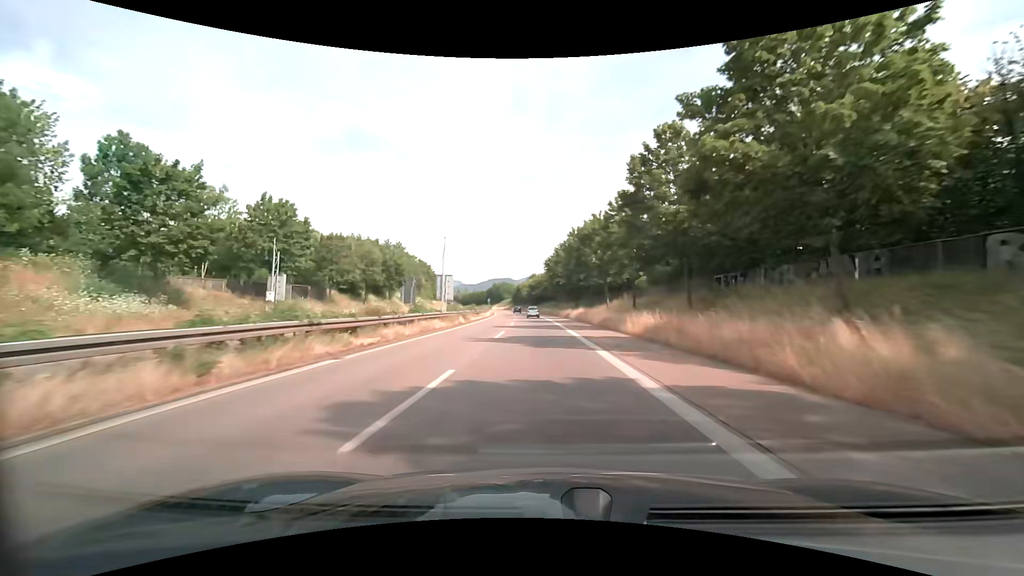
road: trunk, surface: asphalt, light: Day
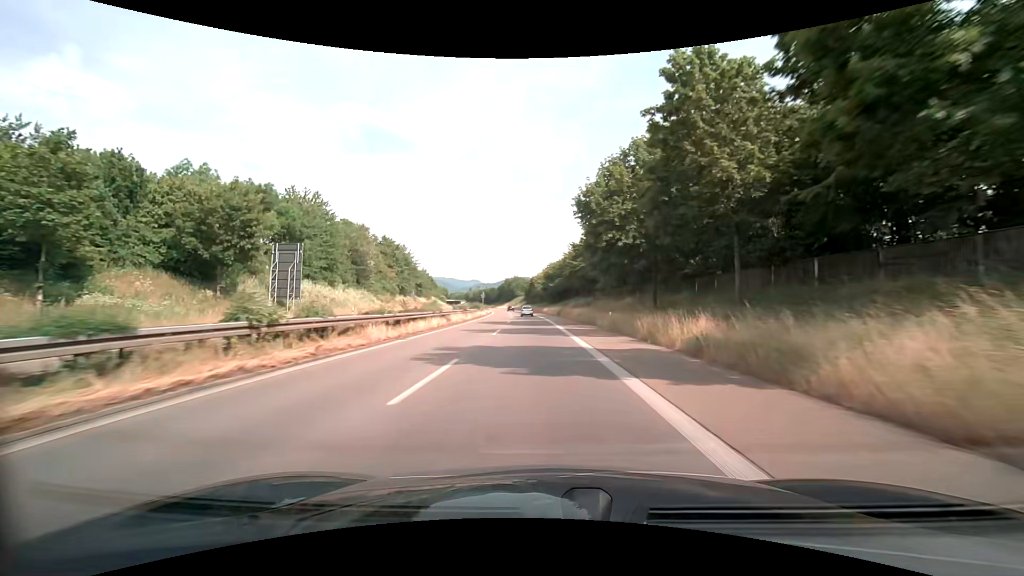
(-0.7, +49.5) m; -2°
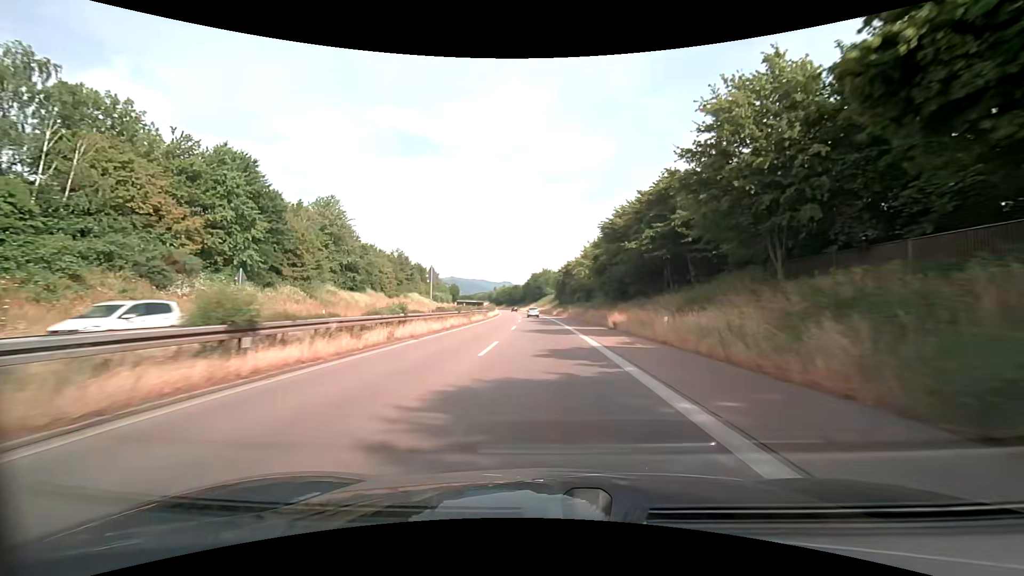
(-2.2, +61.8) m; -4°
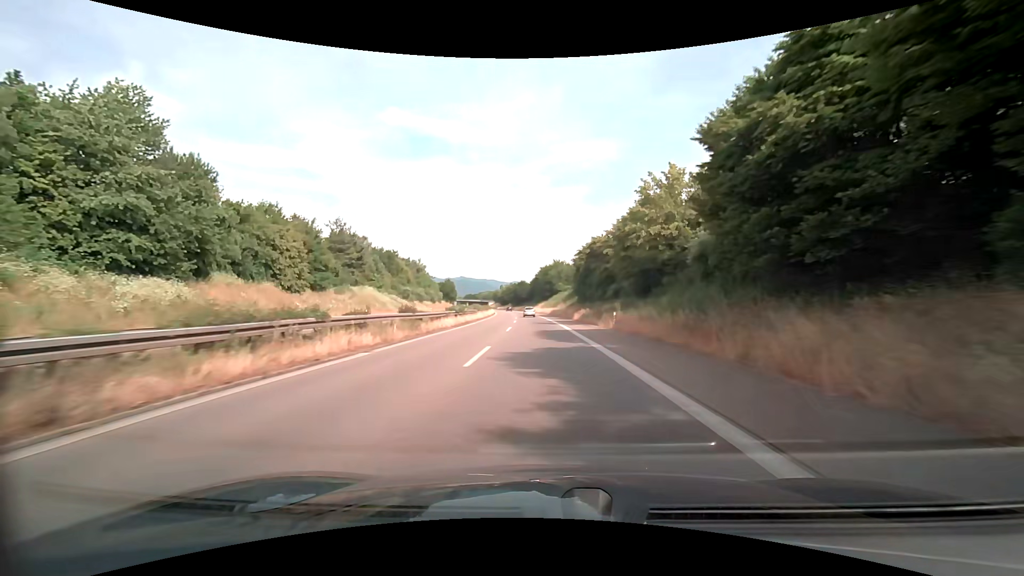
(-0.4, +37.2) m; -1°
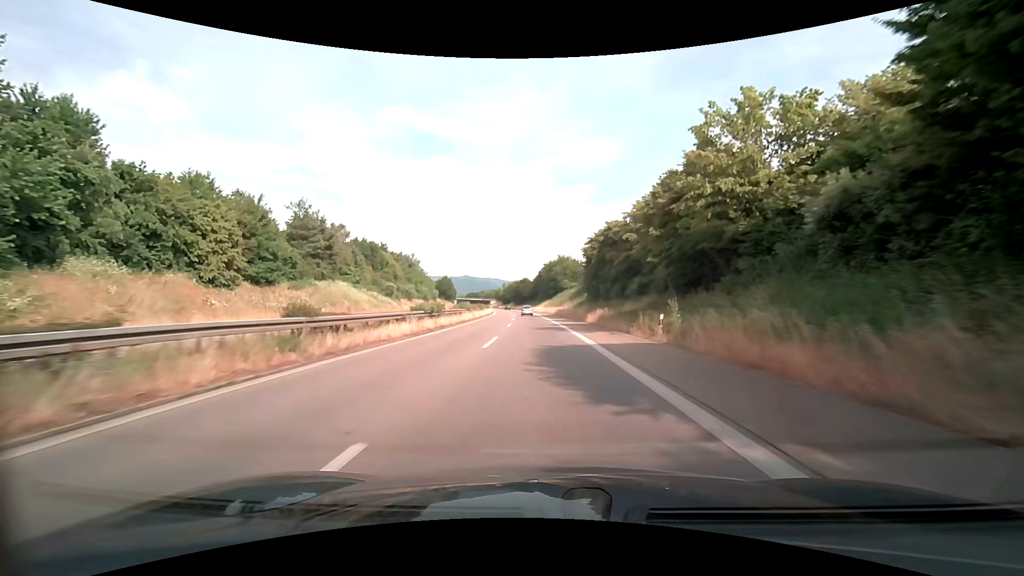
(-0.1, +12.4) m; -1°
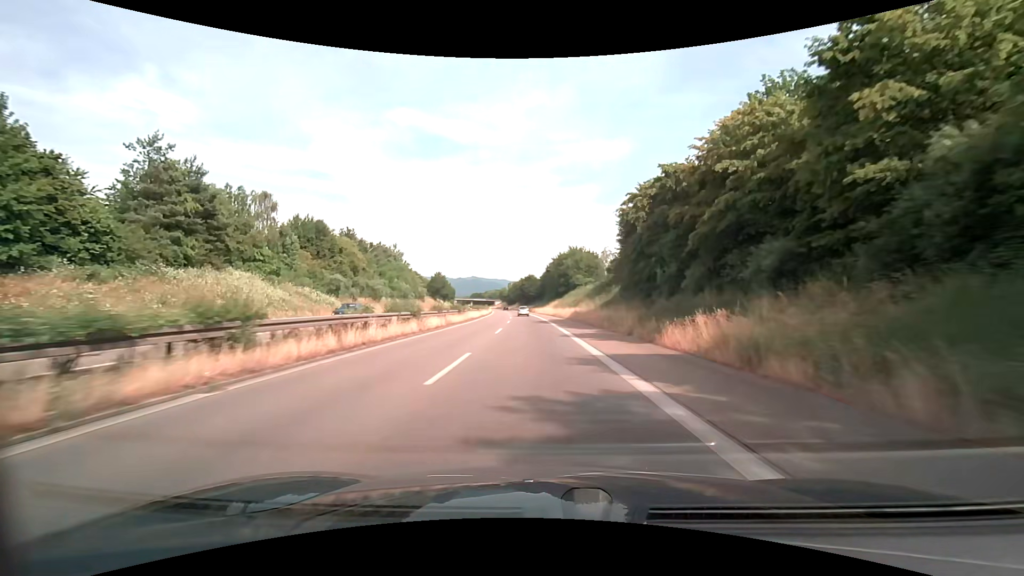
(-0.1, +24.7) m; -1°
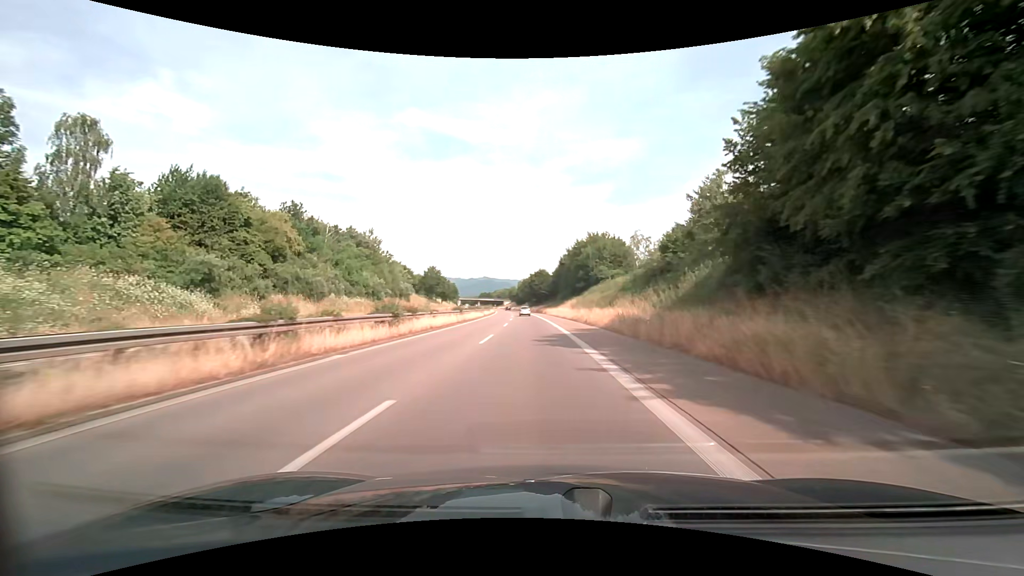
(-0.3, +24.7) m; -2°
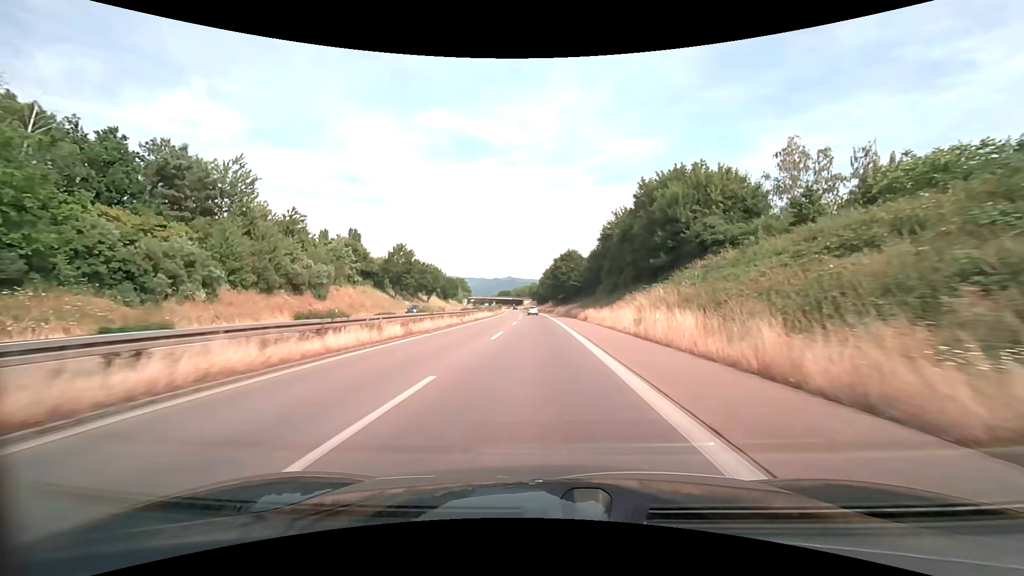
(-1.1, +49.4) m; -3°
(0, +10) (0, +20) (0, +30) (-1, +40) (-1, +50) (-2, +60) (-2, +70) (-2, +80) (-3, +90) (-3, +100) m
